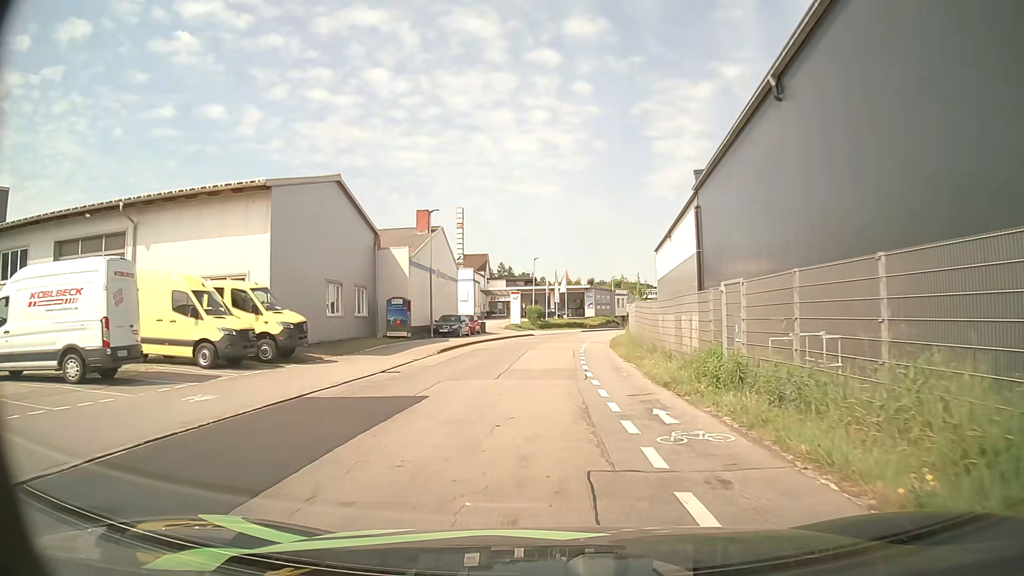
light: Day
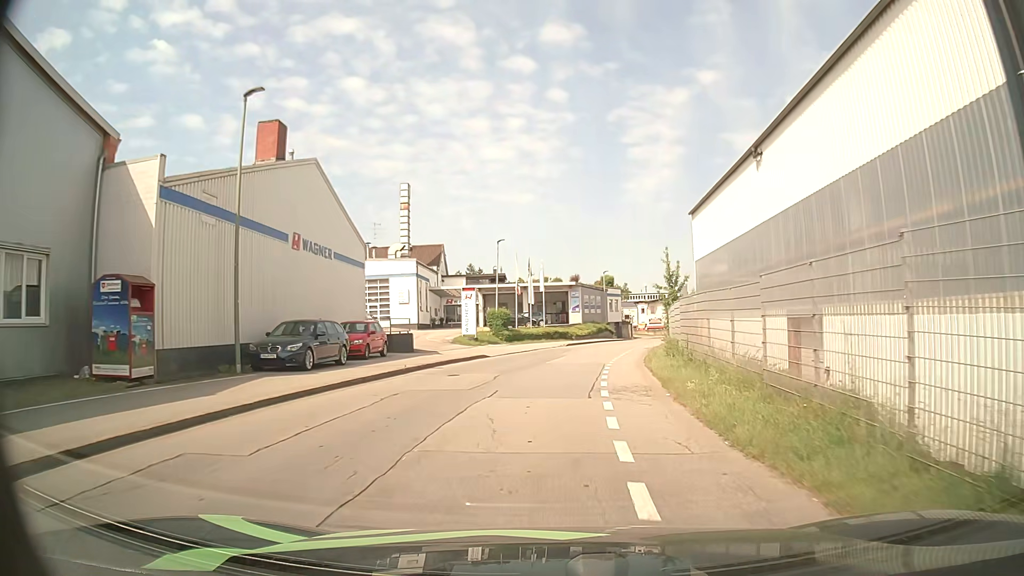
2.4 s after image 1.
(+0.8, +23.9) m; +2°
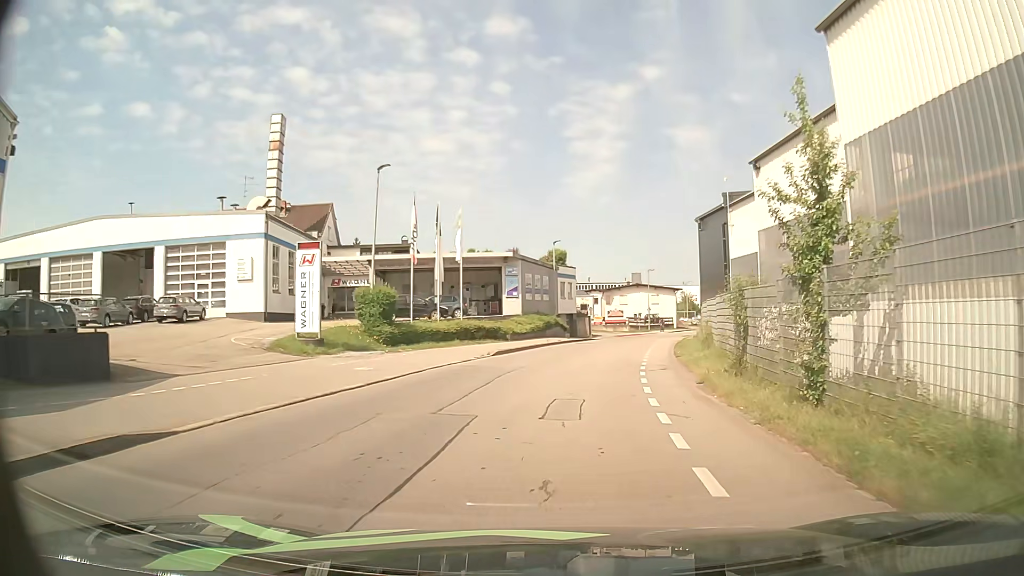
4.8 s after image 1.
(+0.8, +23.8) m; +5°
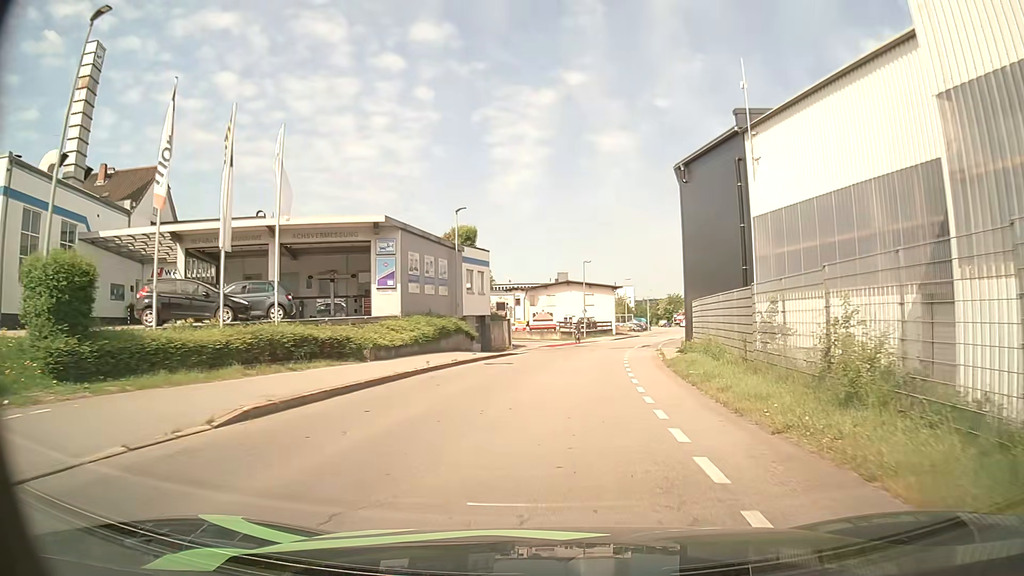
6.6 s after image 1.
(+0.9, +18.0) m; +6°
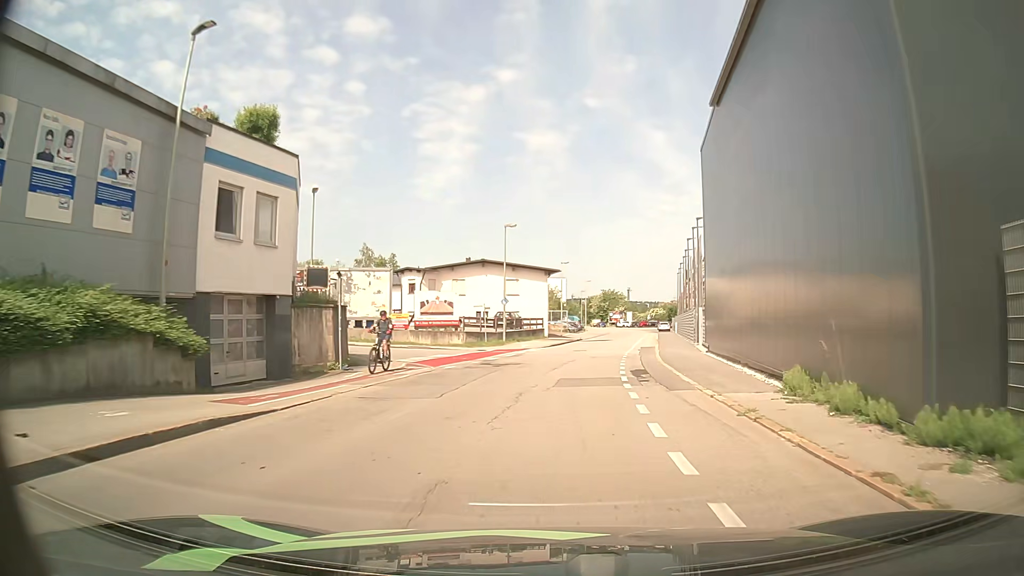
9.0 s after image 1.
(+1.3, +24.3) m; +5°
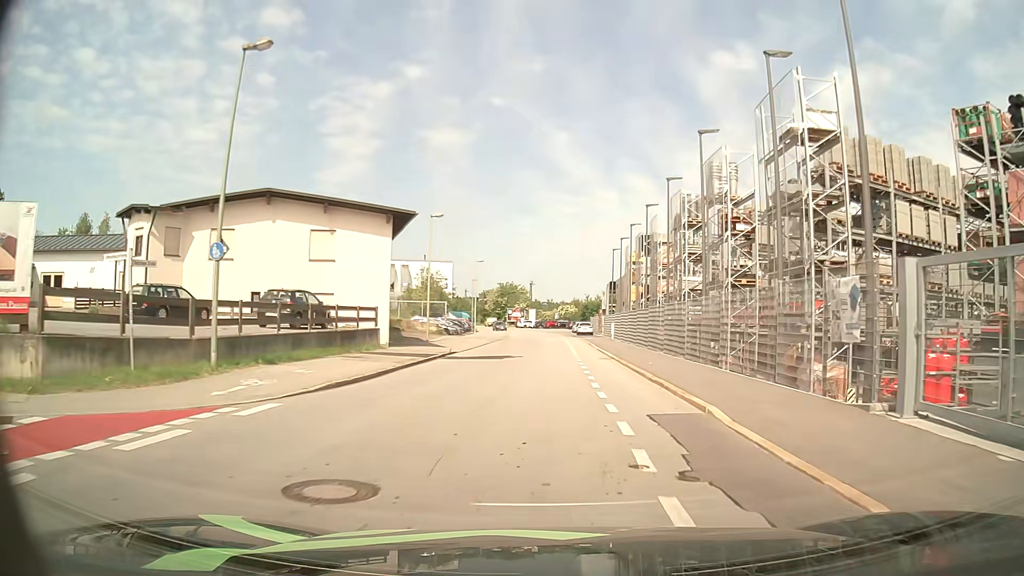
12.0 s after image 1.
(+2.9, +30.2) m; +9°
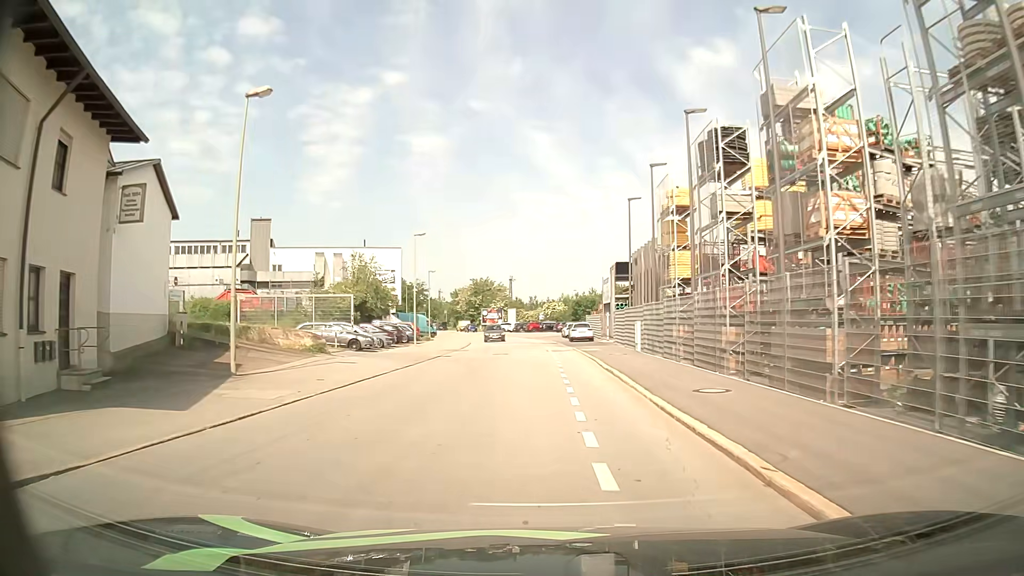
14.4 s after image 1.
(+0.9, +24.9) m; +2°
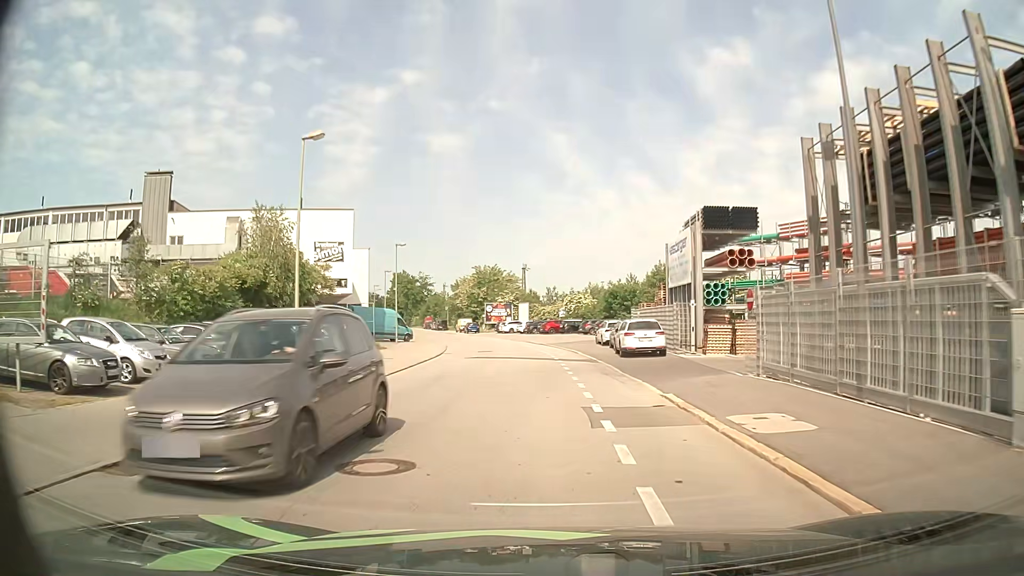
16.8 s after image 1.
(-0.4, +25.6) m; -1°
